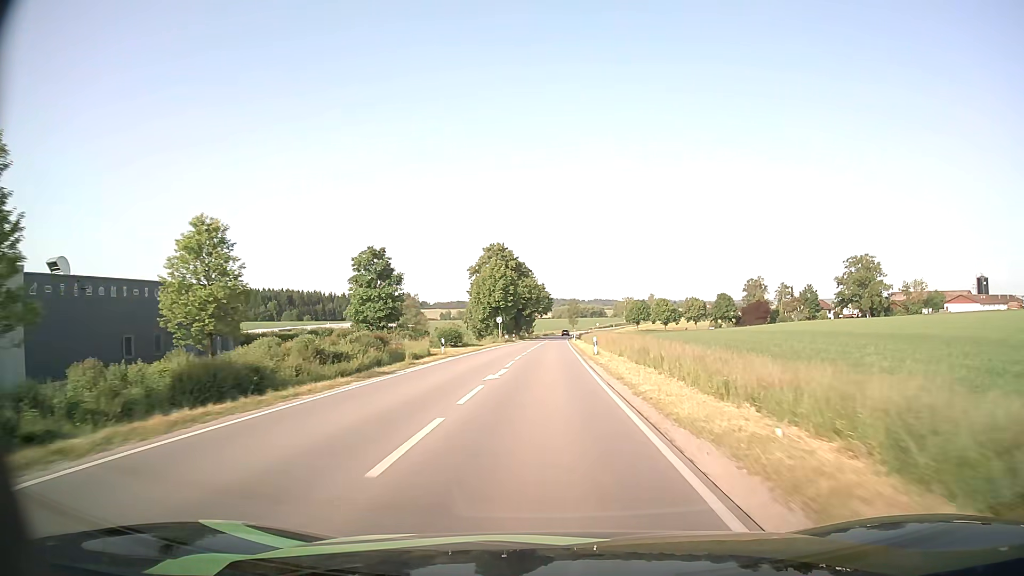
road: secondary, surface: asphalt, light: Day
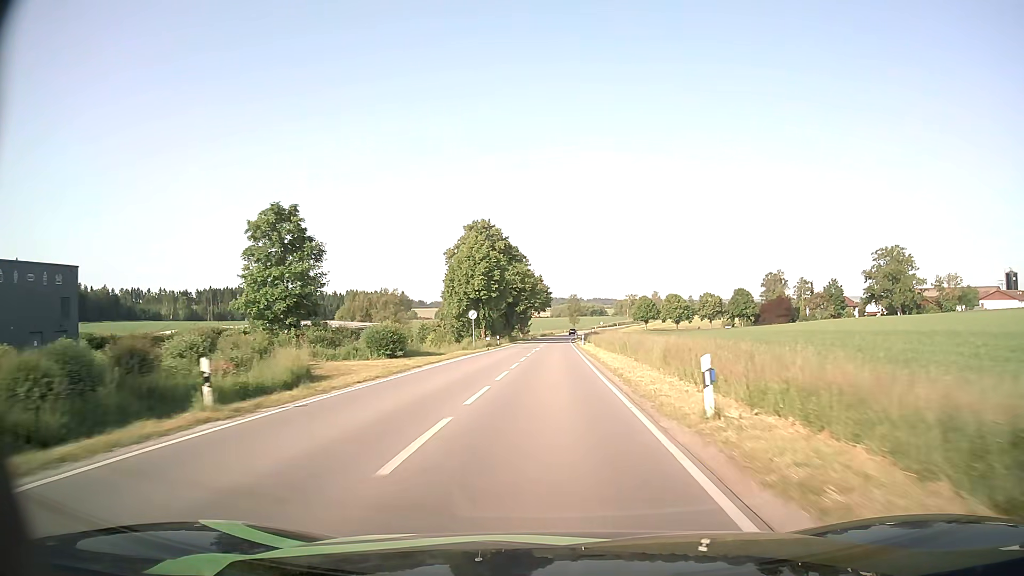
(0.0, +24.0) m; 0°
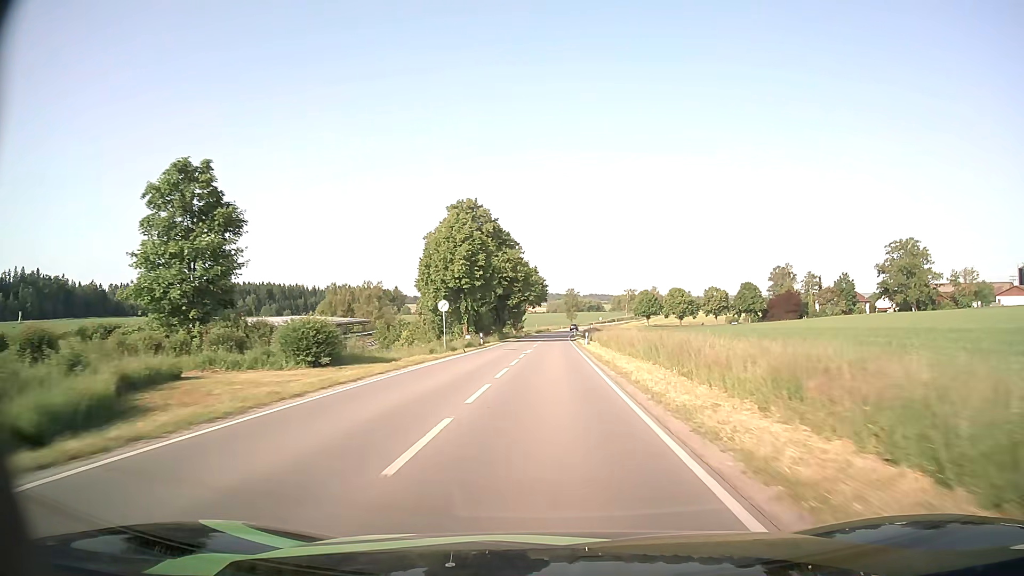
(0.0, +12.0) m; 0°
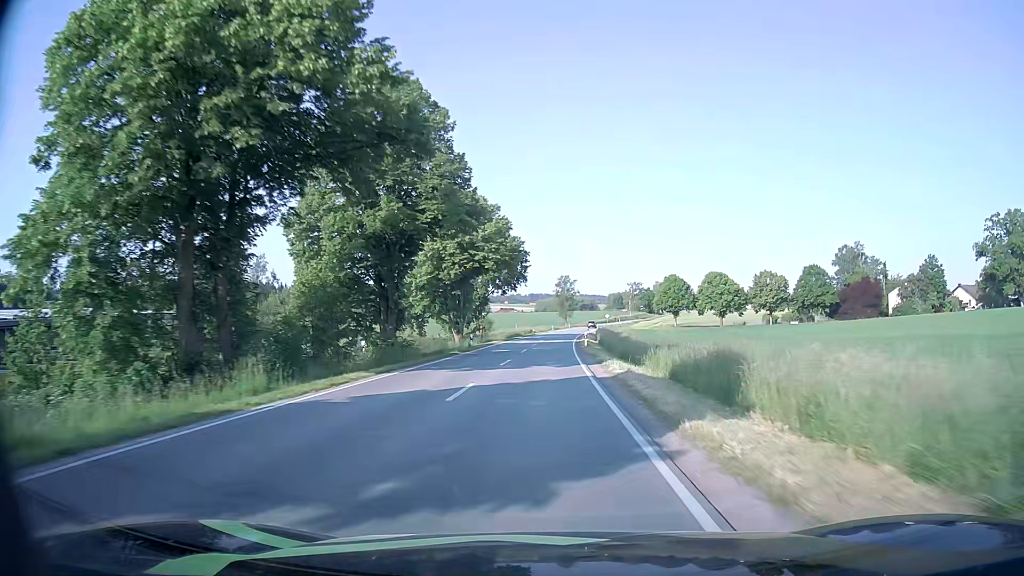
(+0.9, +60.3) m; +1°
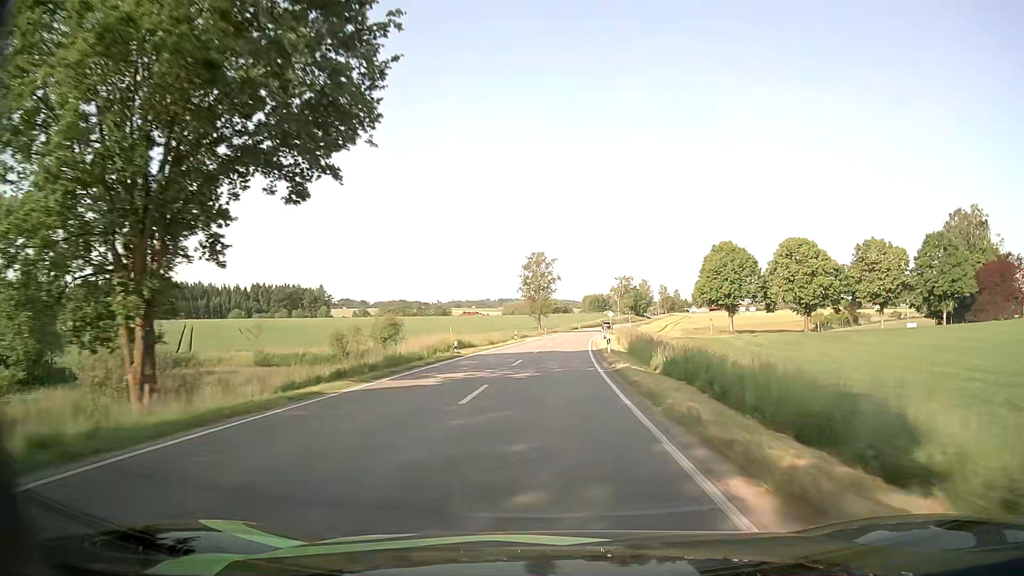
(+1.0, +60.6) m; +3°
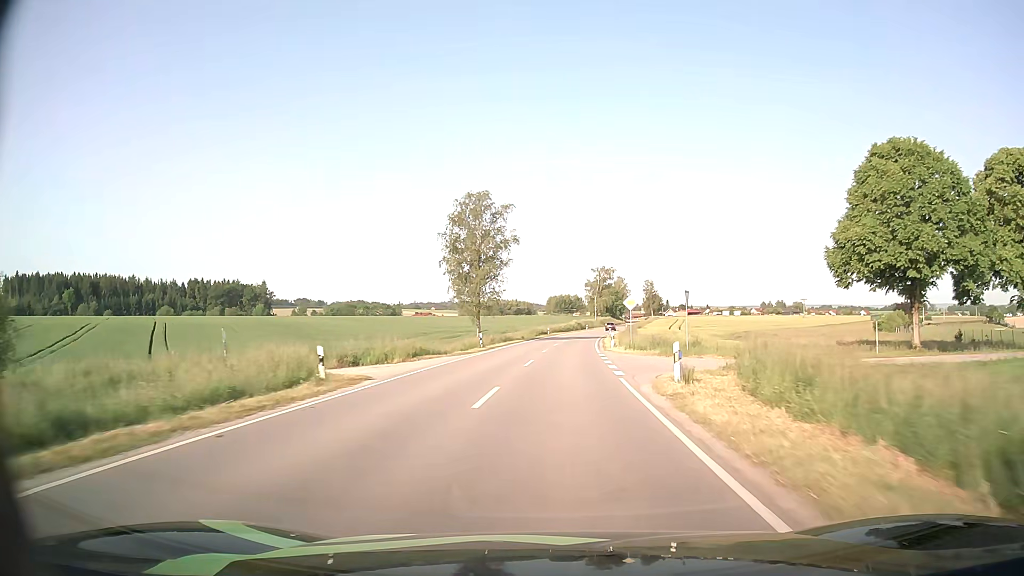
(+1.2, +49.0) m; +3°
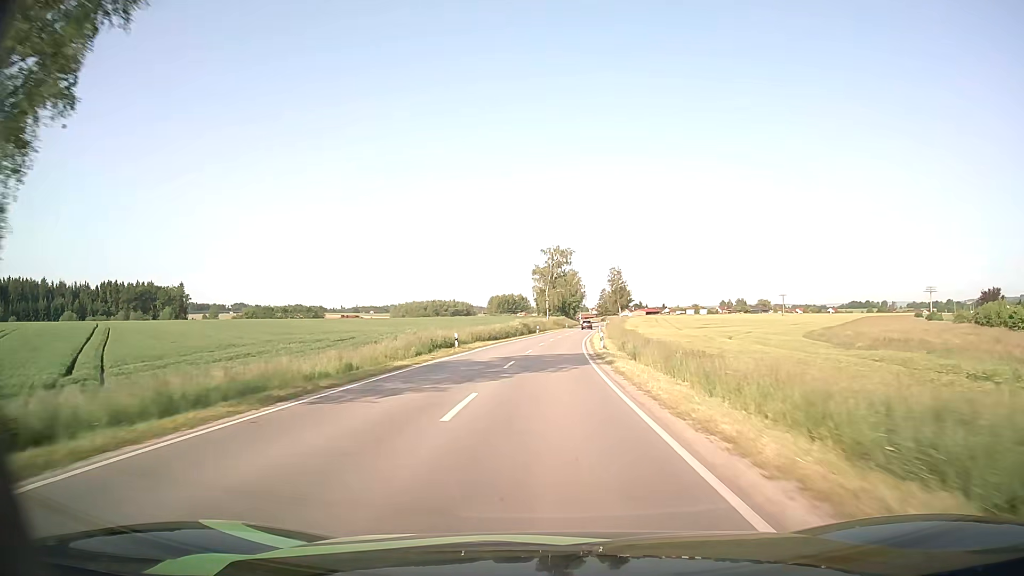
(+1.9, +49.6) m; +5°
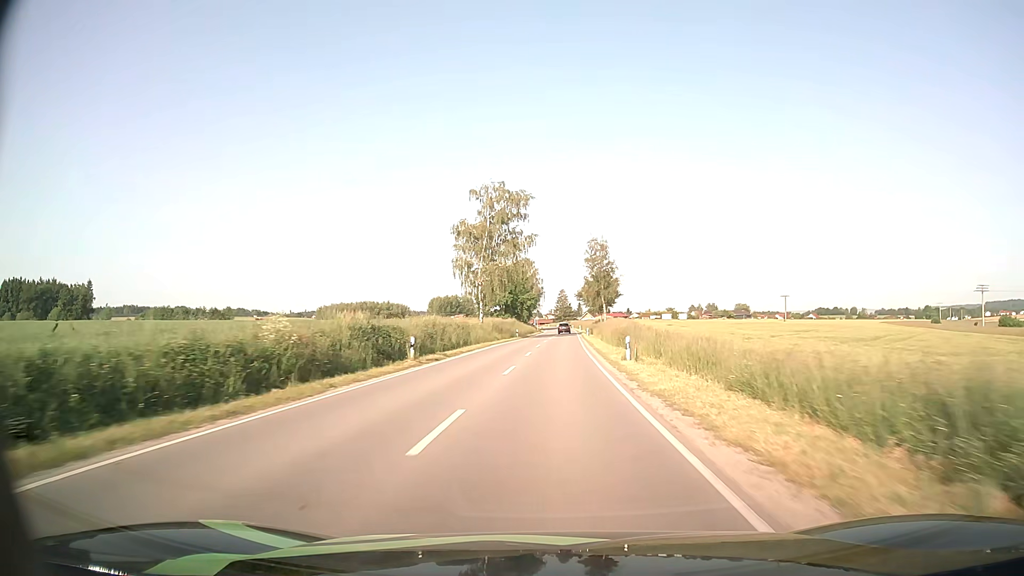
(+1.5, +62.8) m; +4°
(0, +10) (0, +20) (+1, +30) (+1, +40) (+1, +50) (+2, +60) (+2, +70) (+2, +80) (+3, +90) (+3, +100) m
